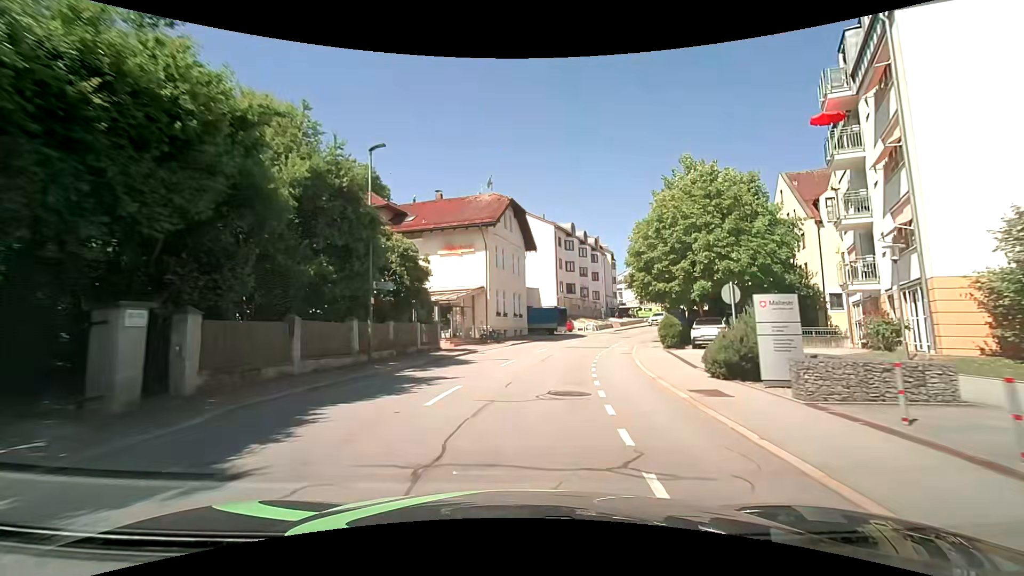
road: tertiary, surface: asphalt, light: Day
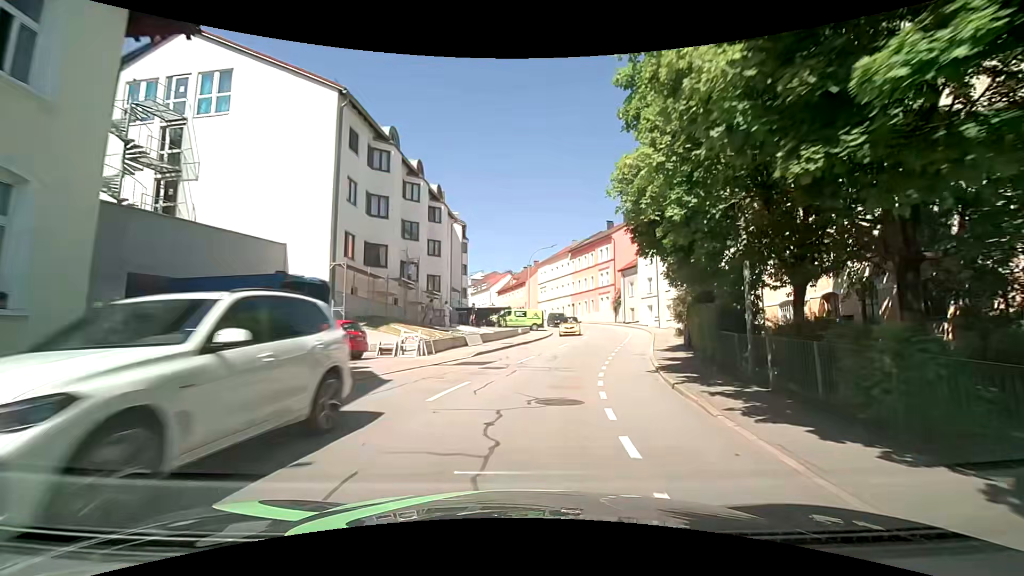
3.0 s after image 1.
(+5.7, +34.5) m; +18°
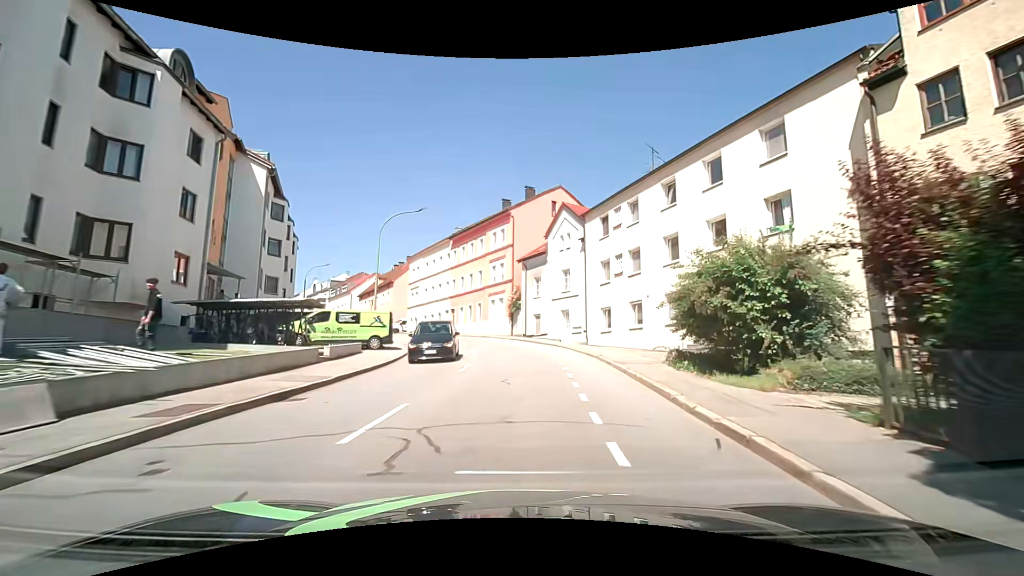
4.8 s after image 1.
(+2.8, +20.4) m; +14°
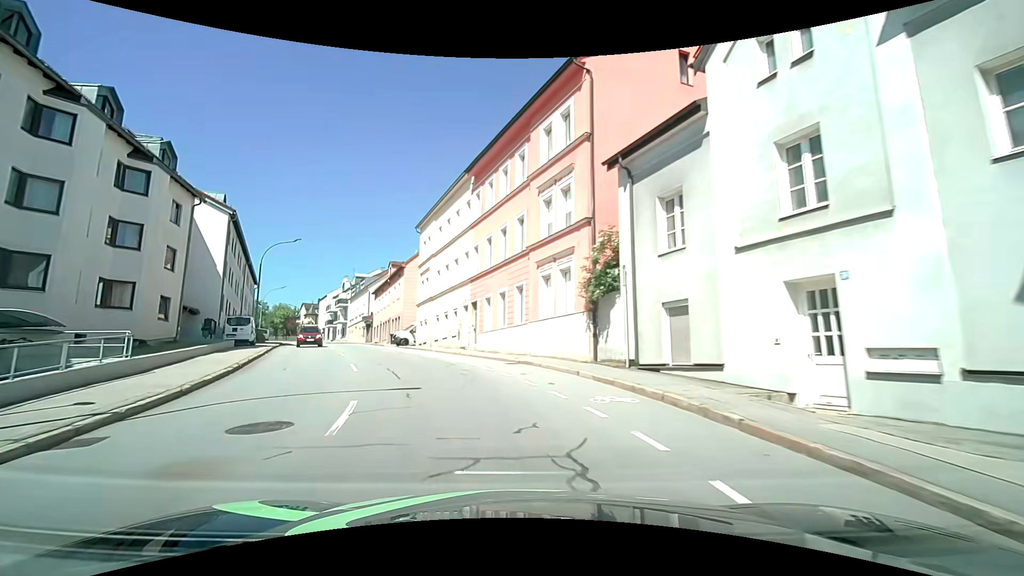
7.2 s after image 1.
(-0.3, +27.1) m; -8°
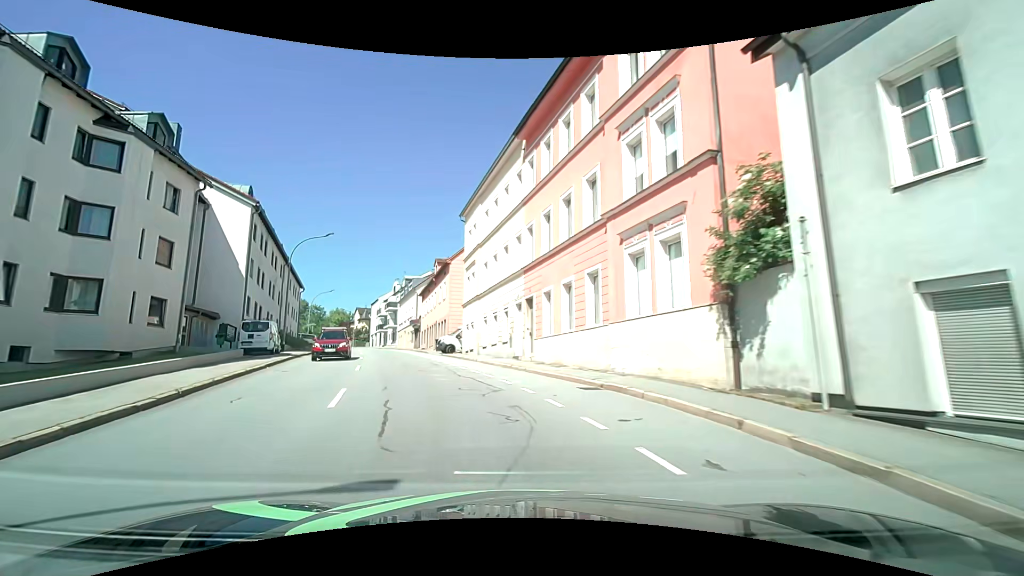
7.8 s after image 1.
(-0.4, +6.6) m; -7°
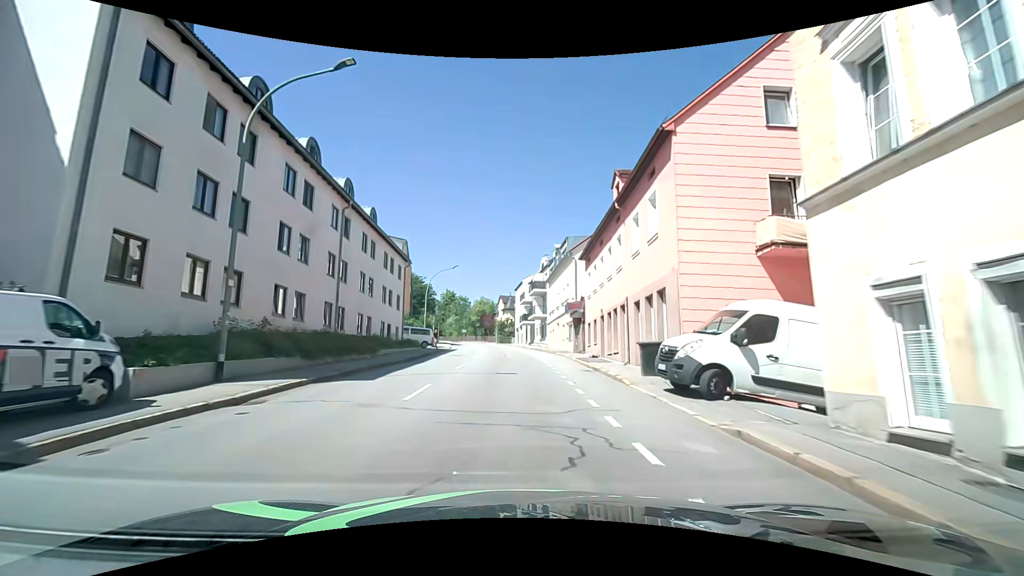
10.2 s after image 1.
(-5.3, +26.5) m; -17°
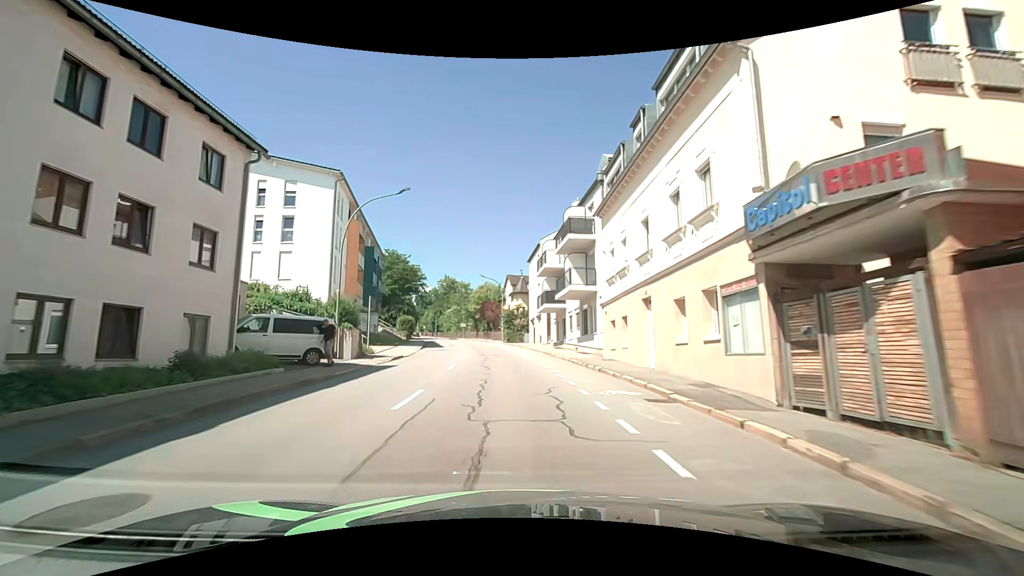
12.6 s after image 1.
(-0.8, +28.7) m; -3°
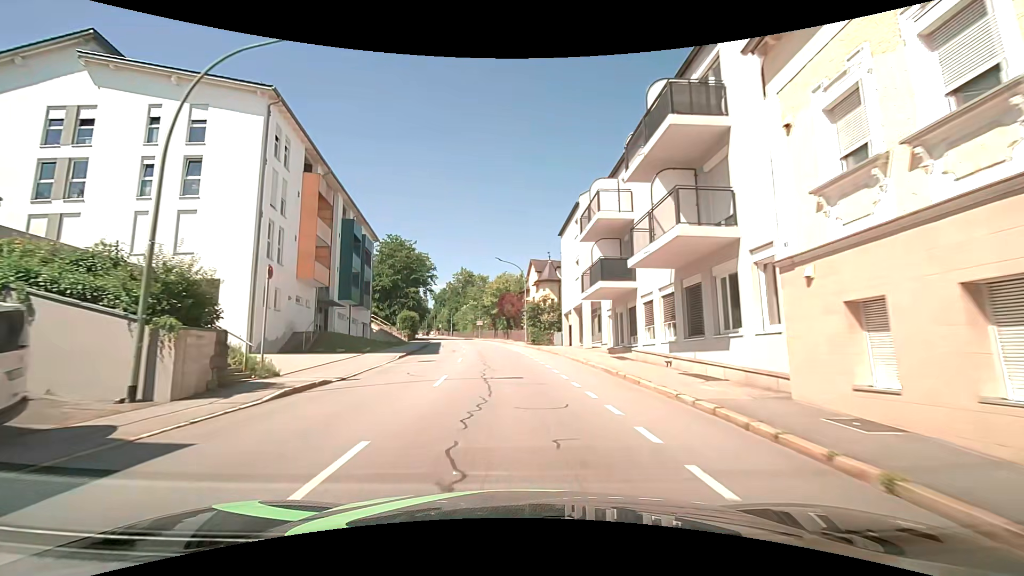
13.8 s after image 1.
(-0.2, +14.6) m; -1°
(0, +10) (-1, +20) (-2, +30) (-3, +40) (-4, +50) (-6, +60) (-8, +69) (-10, +79) (-13, +89) (-15, +98) m
